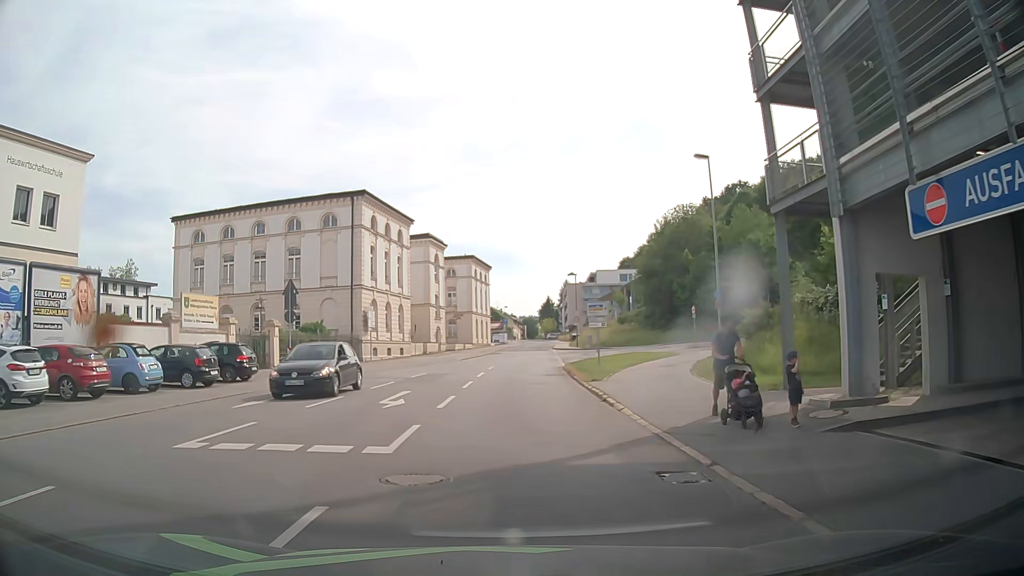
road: tertiary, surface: asphalt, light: Day
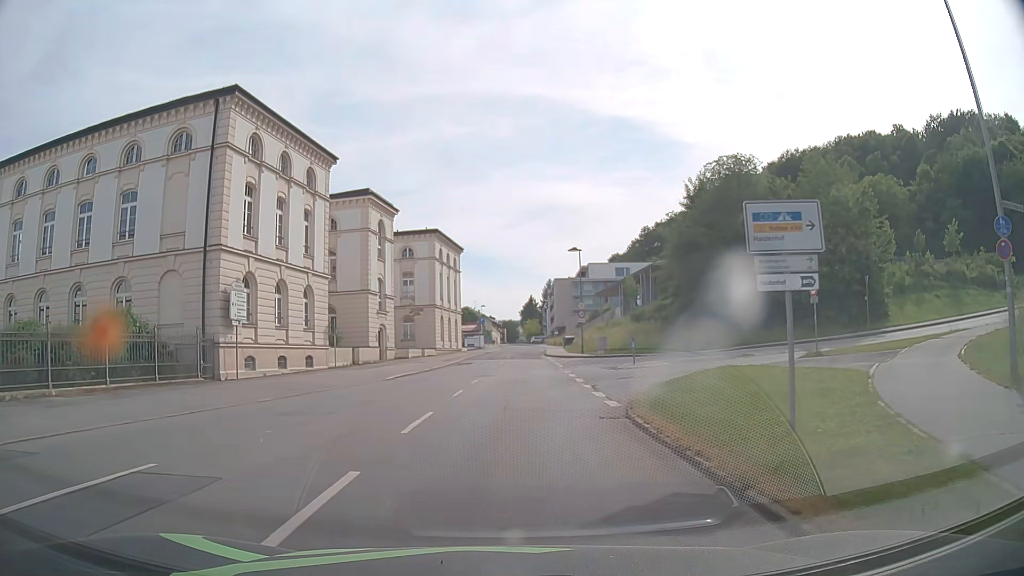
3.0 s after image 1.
(+0.4, +22.2) m; +2°
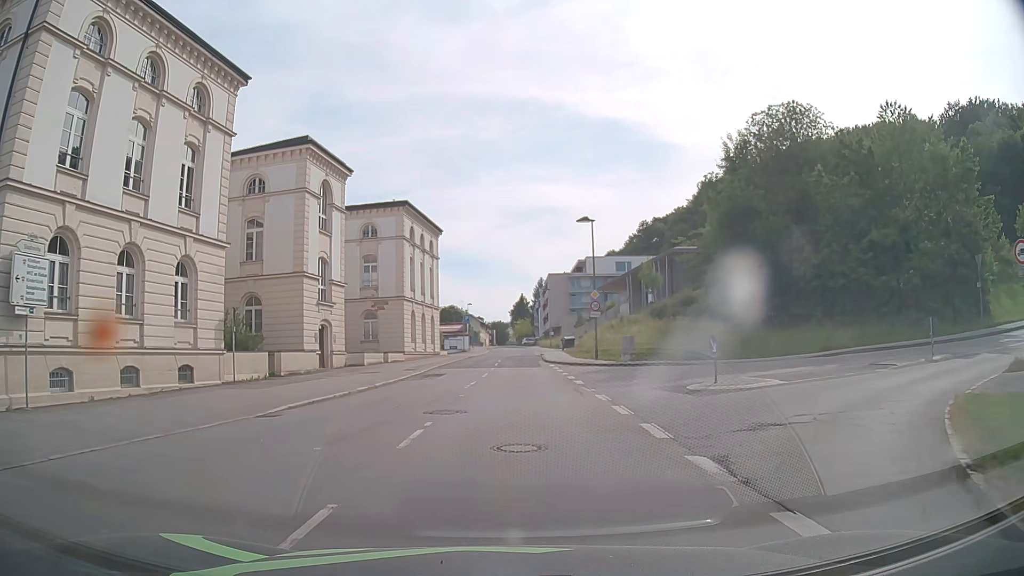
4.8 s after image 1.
(+0.2, +13.3) m; +1°
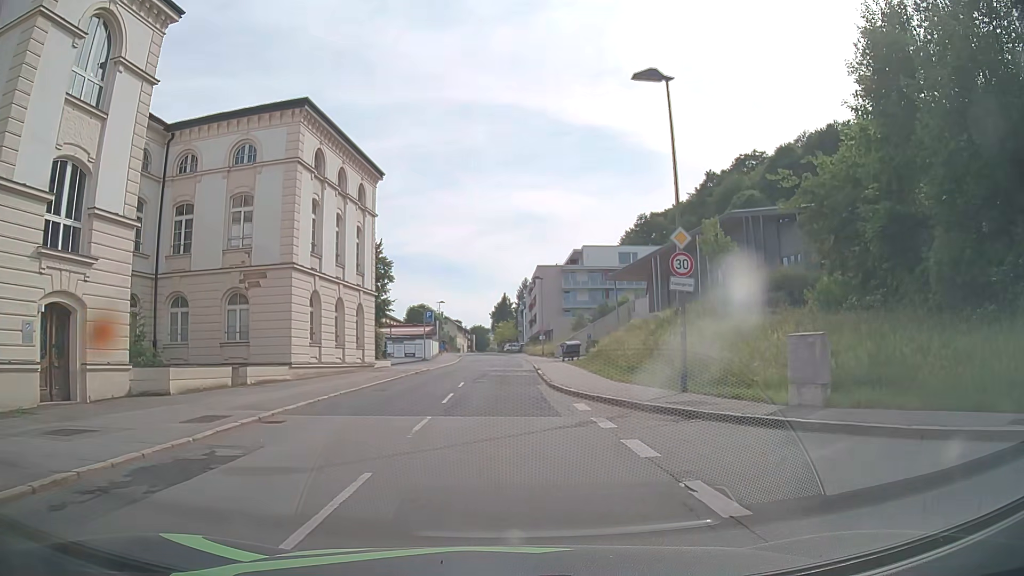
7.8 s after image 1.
(+0.3, +22.3) m; +1°
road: residential
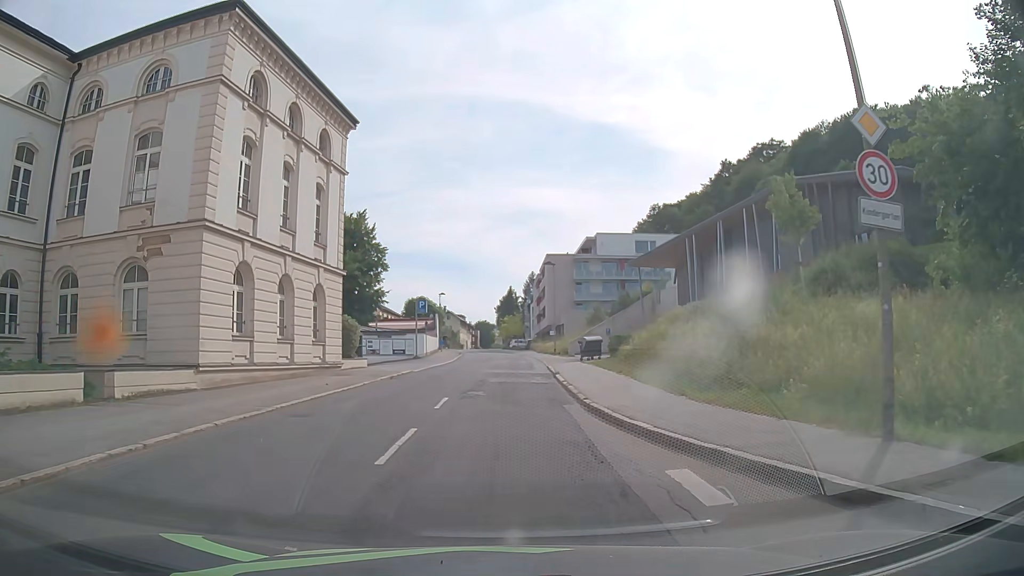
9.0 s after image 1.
(0.0, +8.9) m; 0°
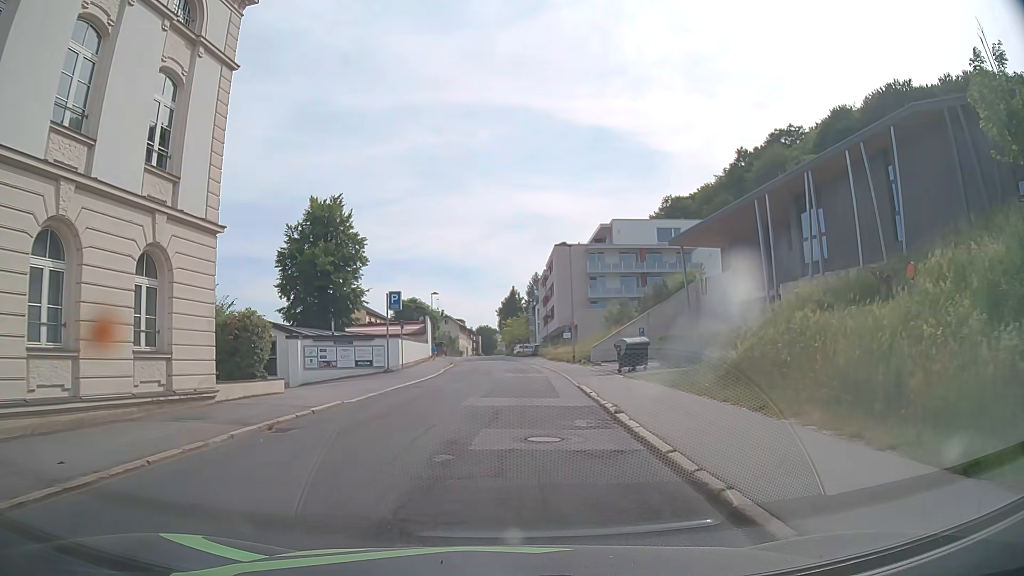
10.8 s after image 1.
(-0.1, +13.4) m; -1°
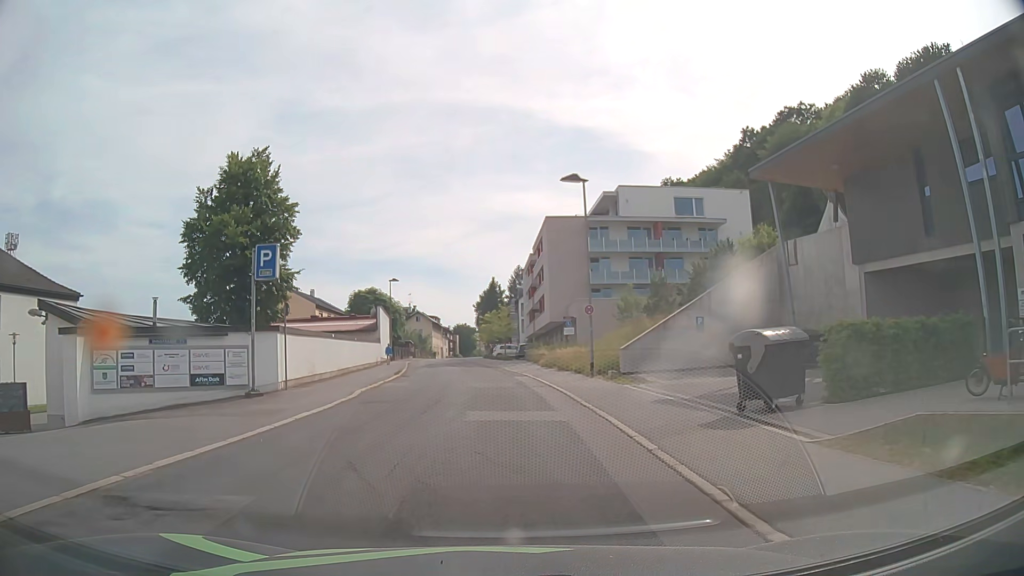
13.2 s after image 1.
(+0.3, +17.8) m; +2°
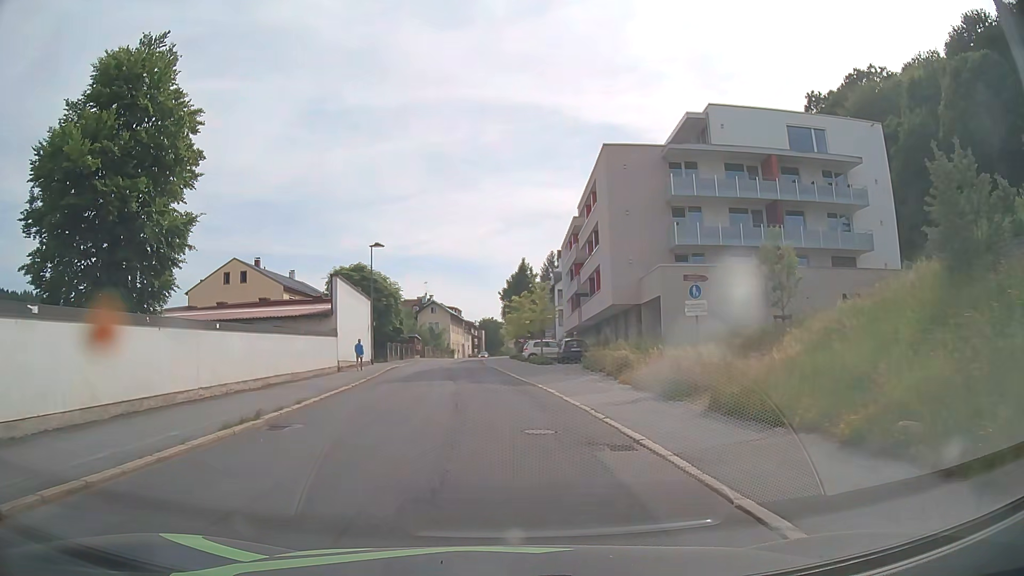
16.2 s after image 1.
(-0.4, +22.5) m; -3°
(0, +10) (-1, +20) (-1, +30) (-2, +40) (-3, +50) (-3, +60) (-4, +70) (-4, +80) (-3, +90) (-3, +100) m
